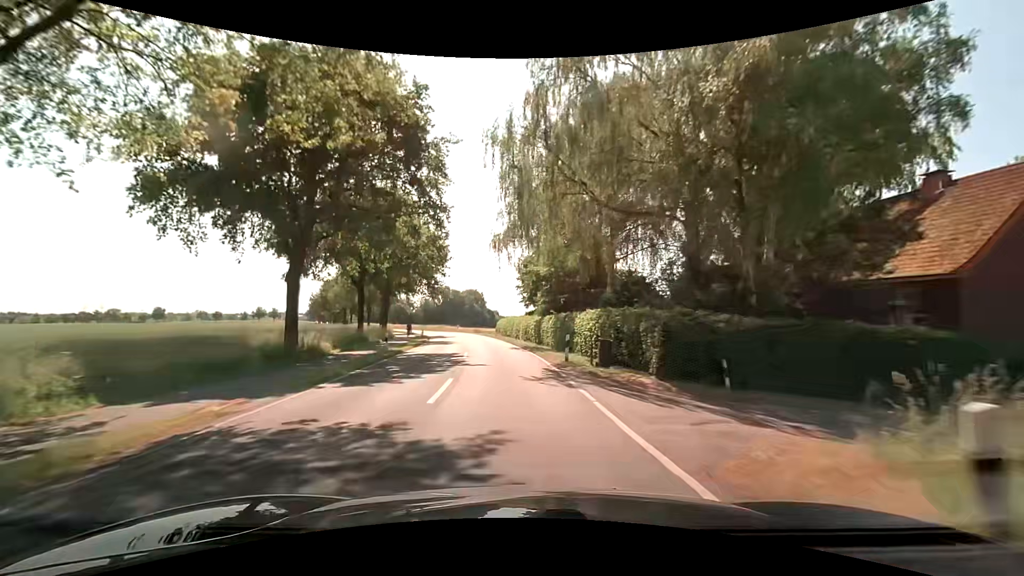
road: secondary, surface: asphalt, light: Day
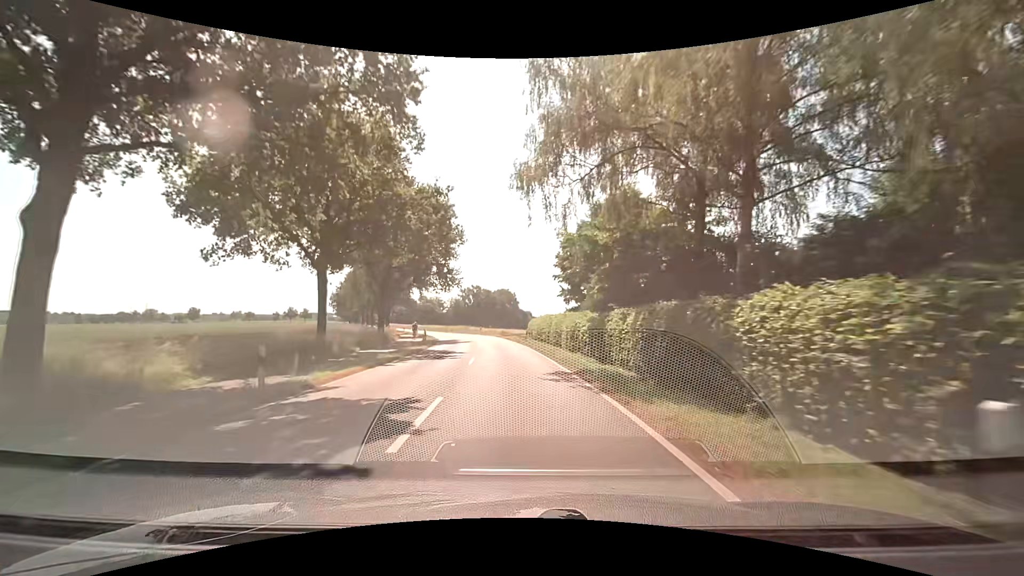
(-0.5, +15.3) m; -3°
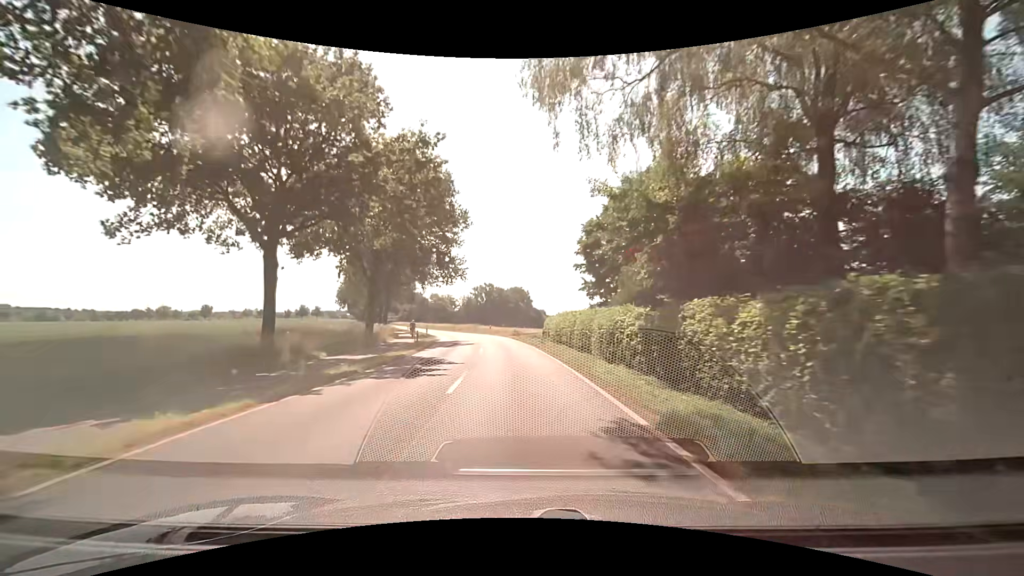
(-0.2, +7.7) m; -2°
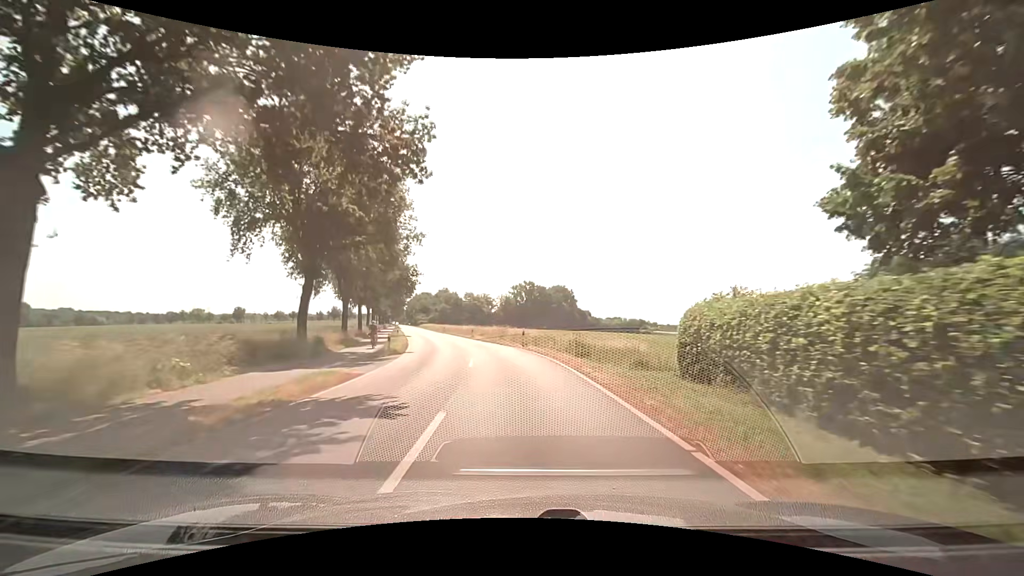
(-1.5, +31.0) m; -5°
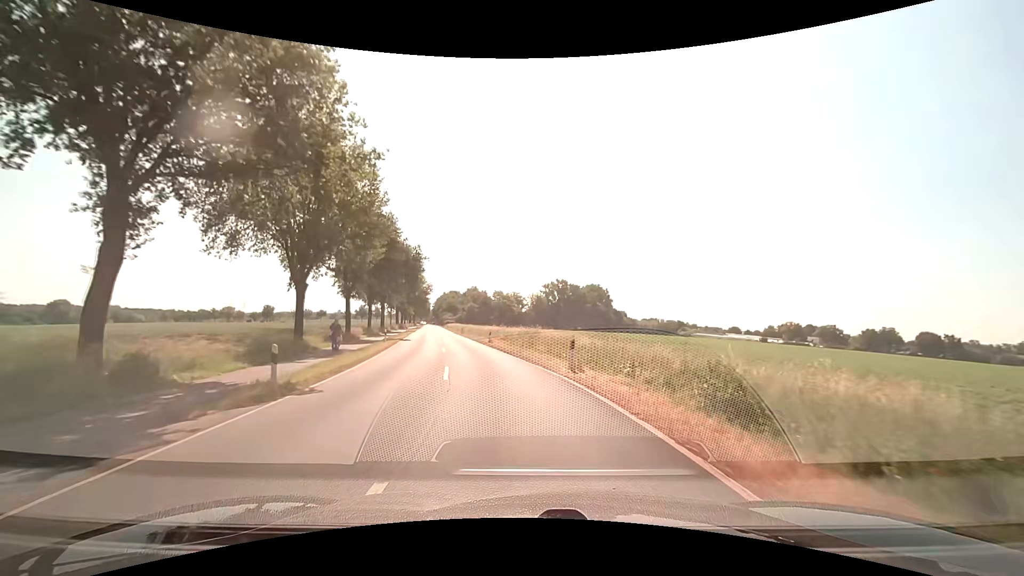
(-0.4, +15.5) m; -4°
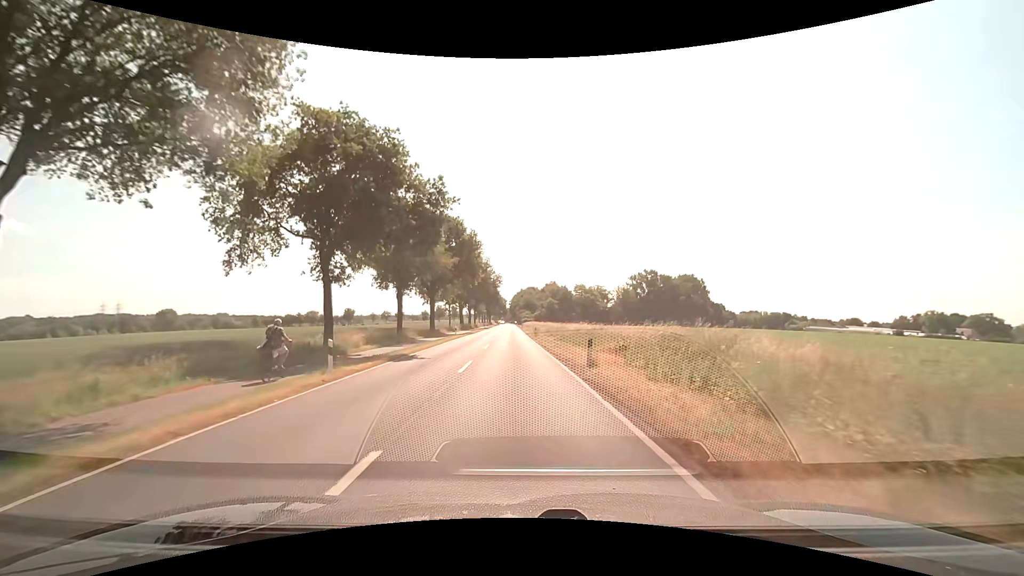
(-1.7, +23.3) m; -9°
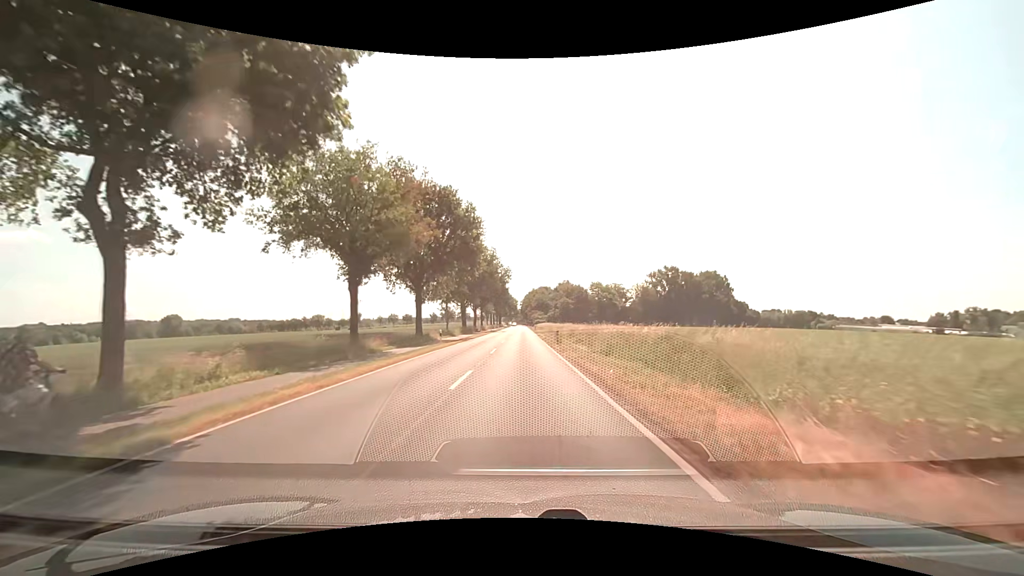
(-0.3, +15.6) m; -2°
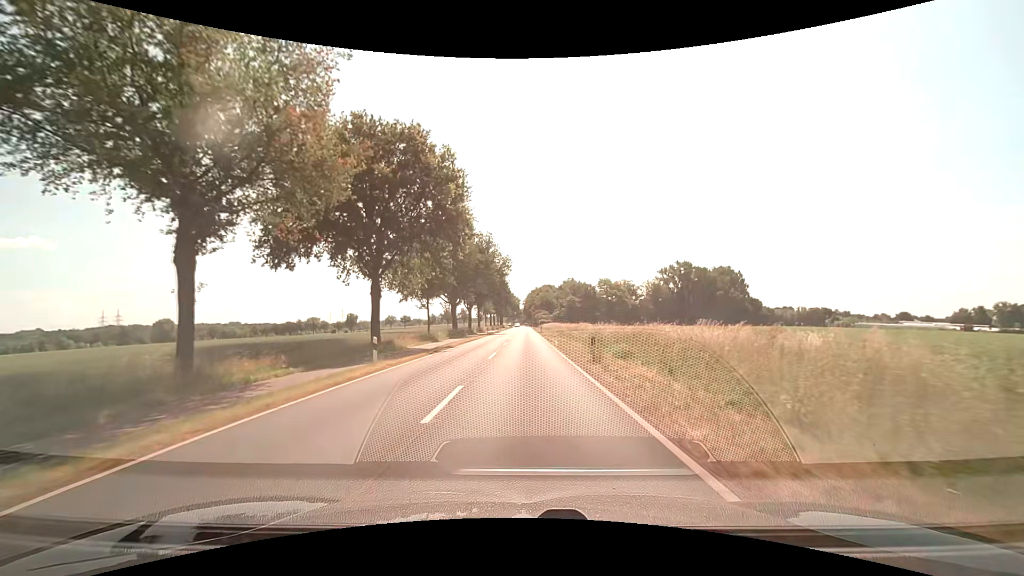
(0.0, +15.6) m; 0°
(0, +10) (0, +20) (0, +30) (0, +40) (0, +50) (0, +60) (0, +70) (0, +80) (0, +90) (0, +100) m
